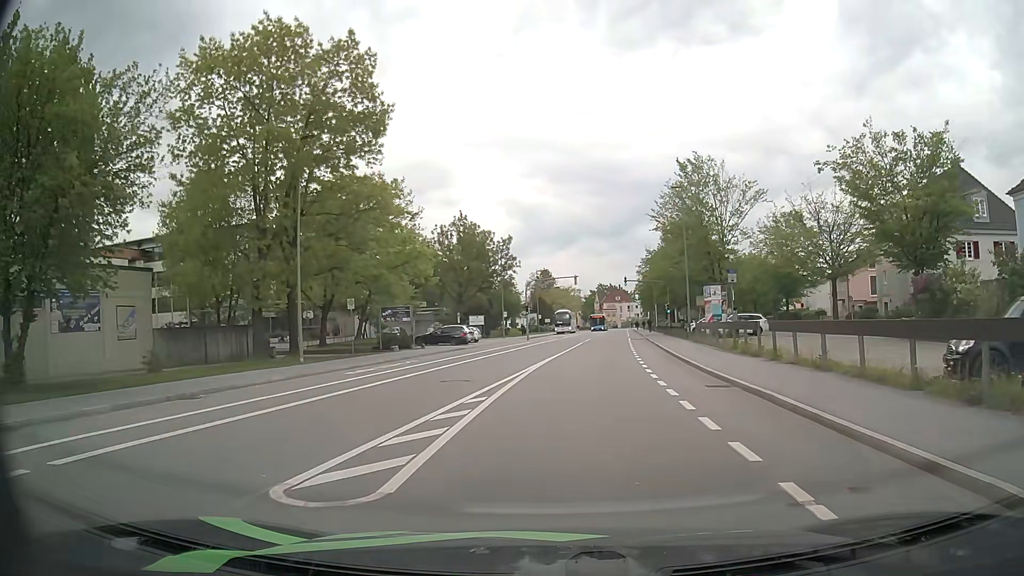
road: tertiary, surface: asphalt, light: Day
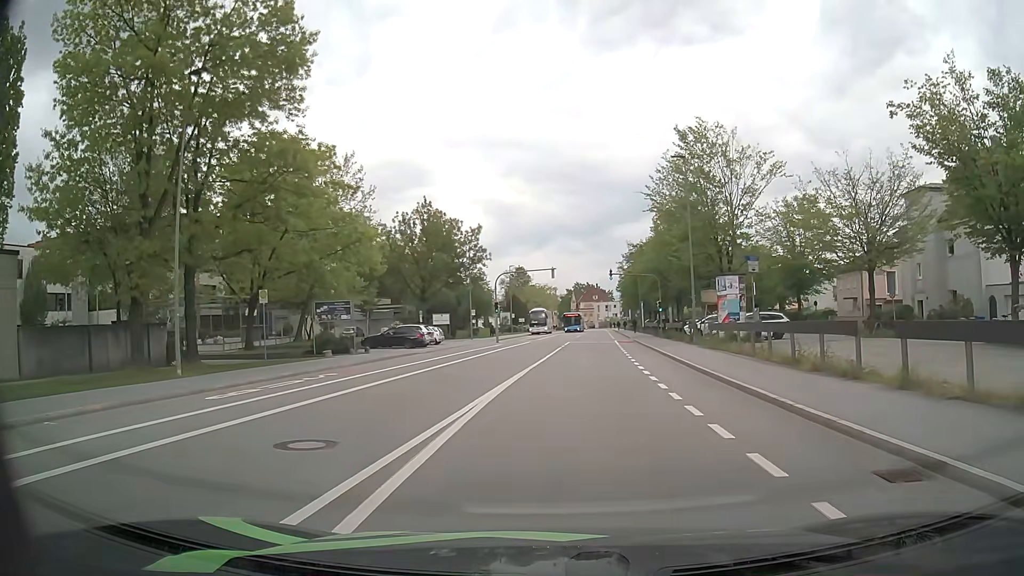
(+0.2, +8.8) m; +2°
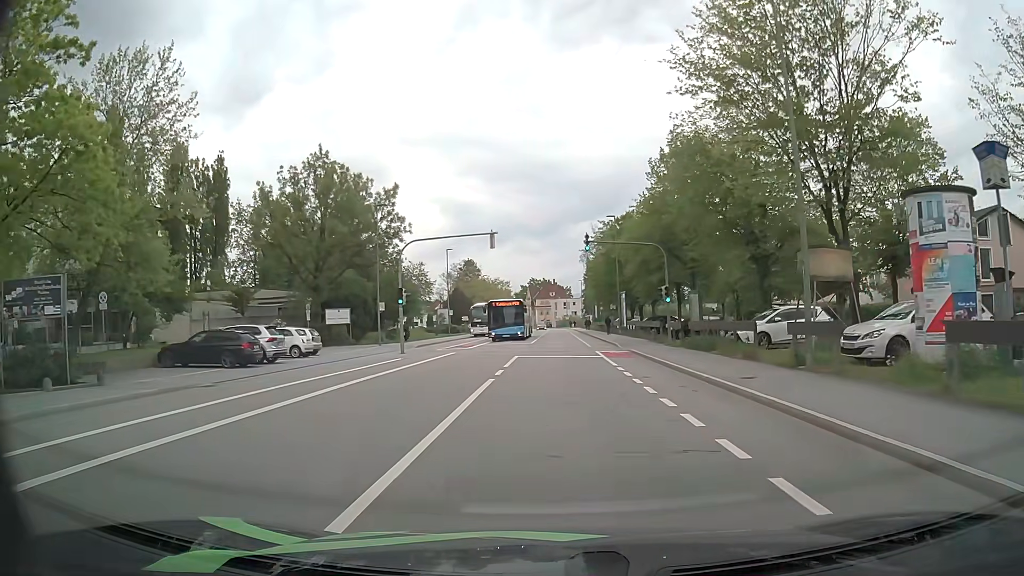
(+0.7, +21.7) m; +3°
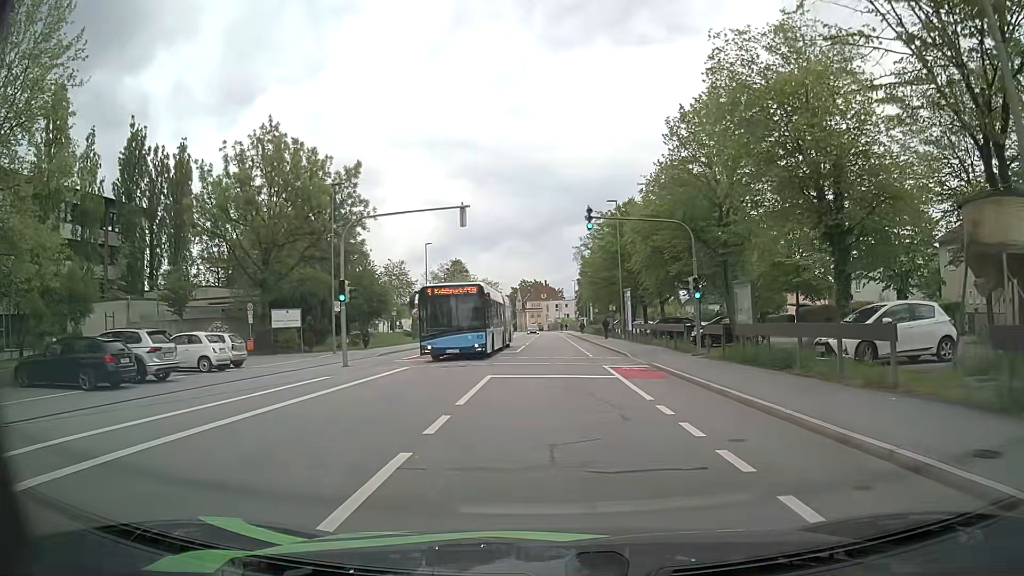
(+0.1, +8.6) m; +1°
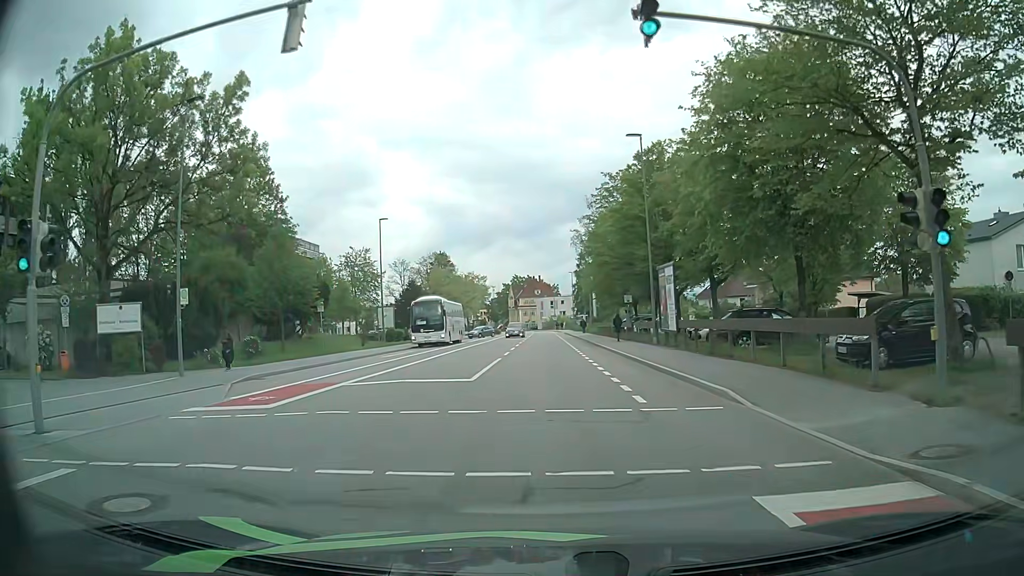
(+0.1, +17.3) m; 0°
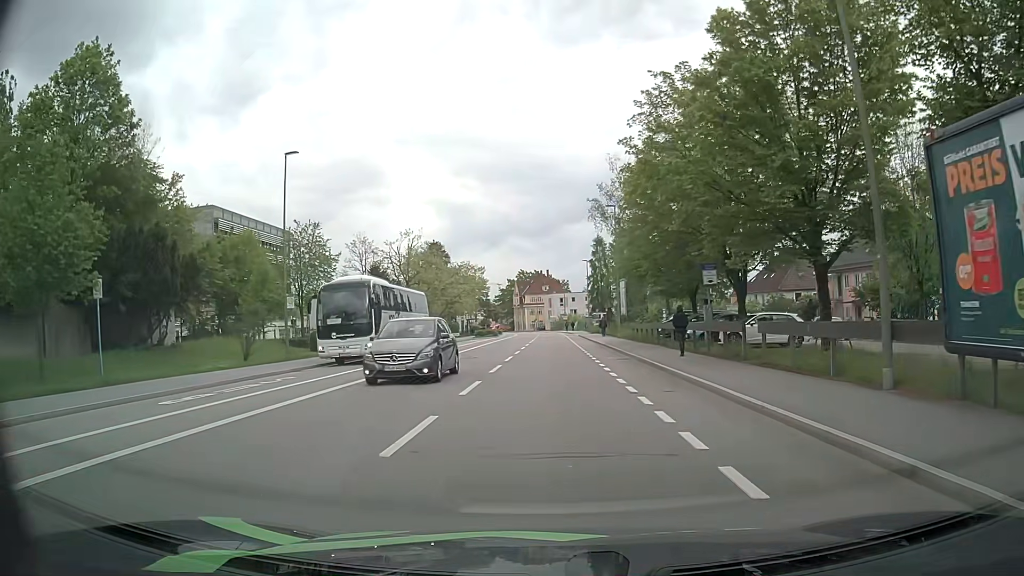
(0.0, +22.3) m; -1°
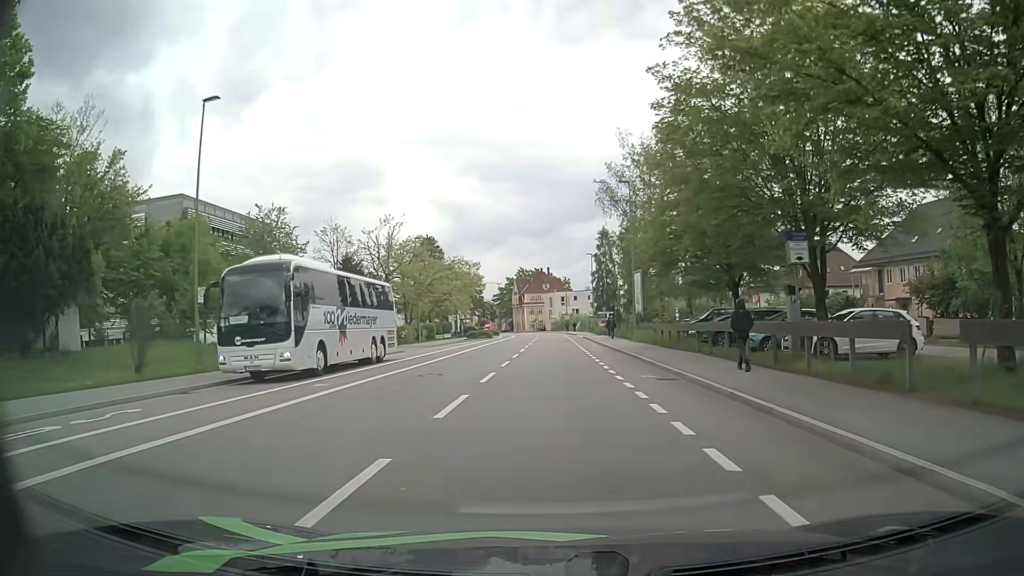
(0.0, +9.2) m; 0°
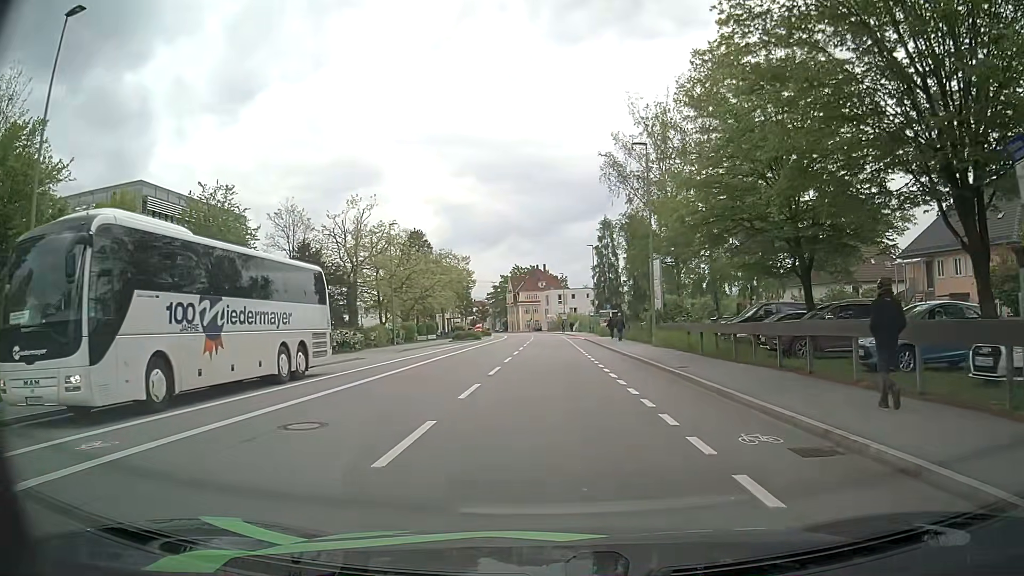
(+0.1, +9.4) m; +1°
(0, +10) (0, +20) (0, +30) (0, +40) (0, +50) (0, +60) (0, +70) (0, +80) (0, +90) (0, +100) m
